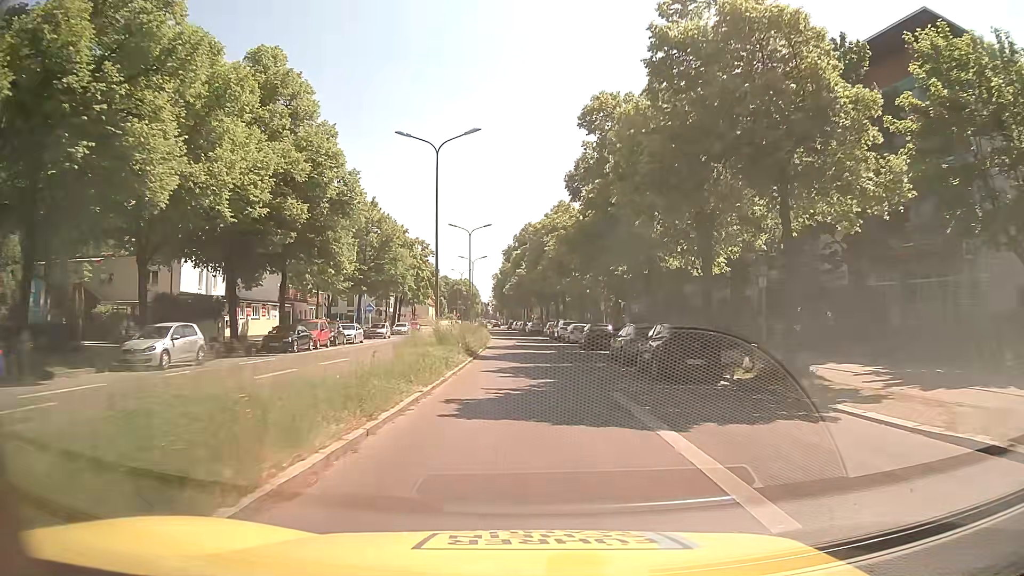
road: secondary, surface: asphalt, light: Day
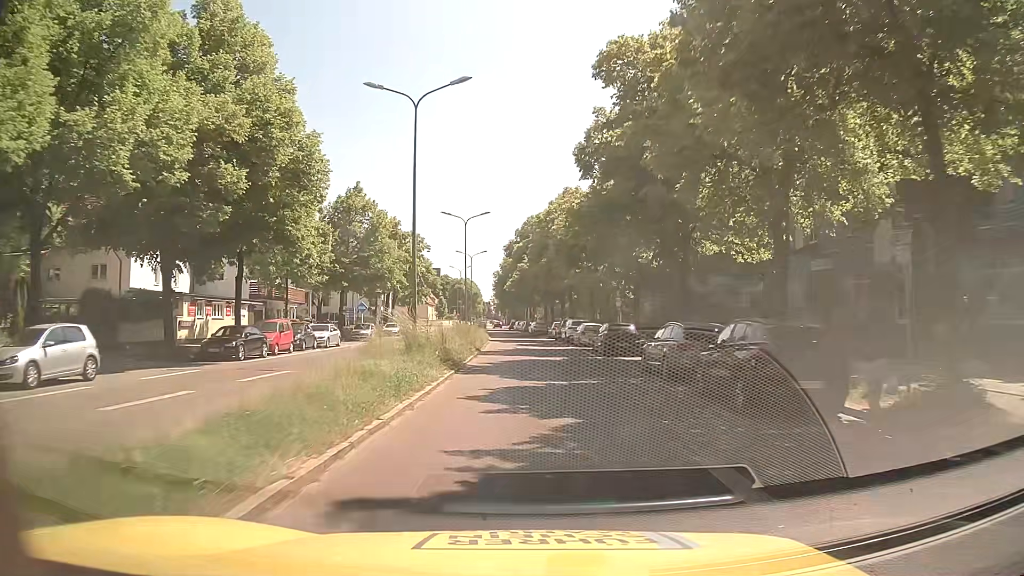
(0.0, +7.0) m; 0°
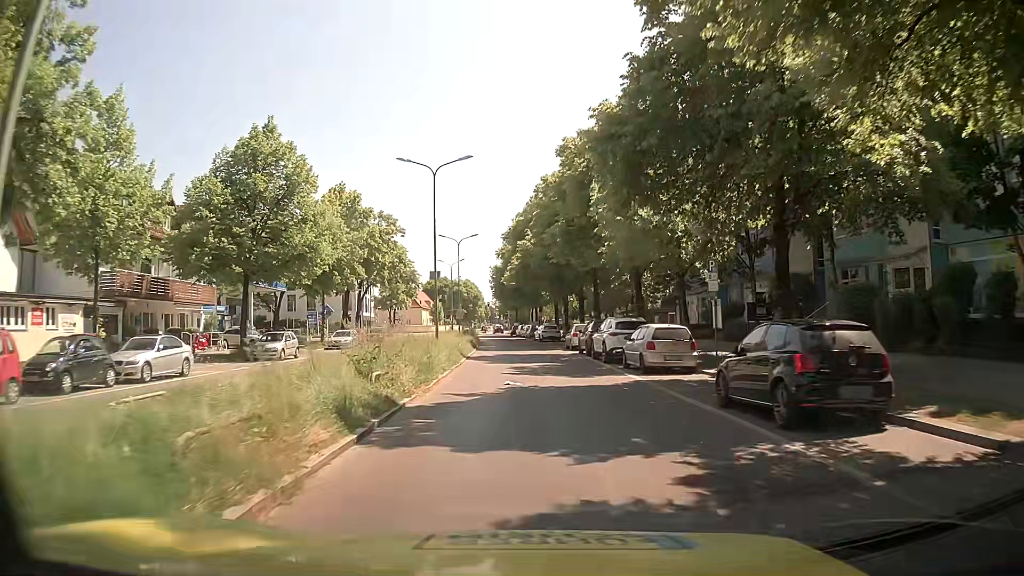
(-0.2, +20.6) m; +1°
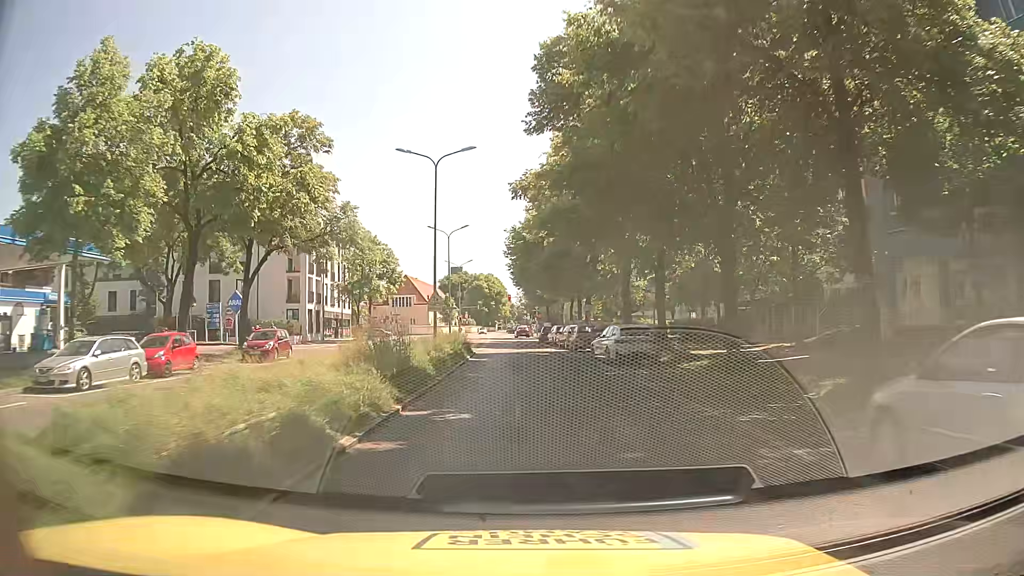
(-1.8, +34.1) m; -4°
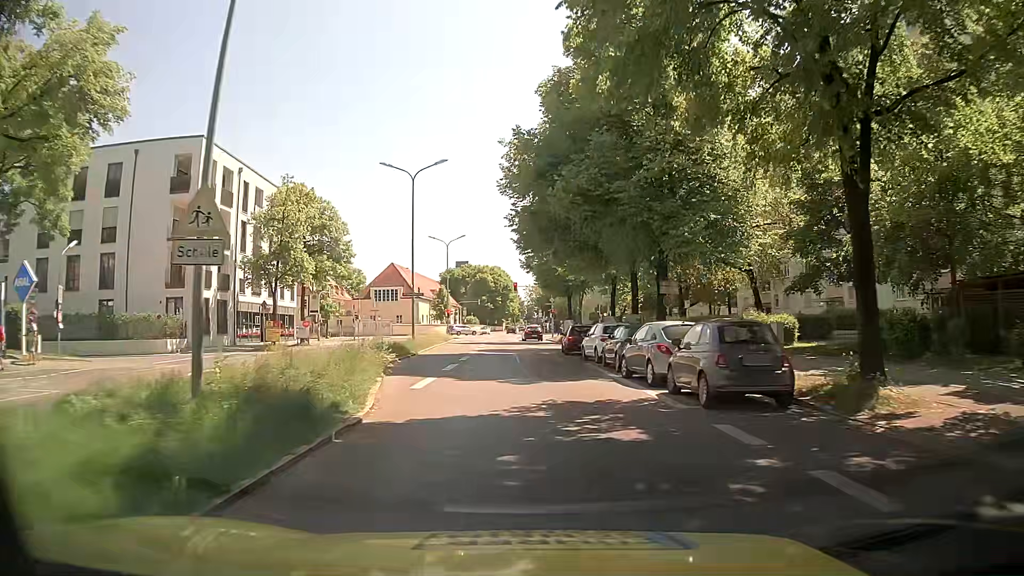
(-0.3, +25.4) m; 0°
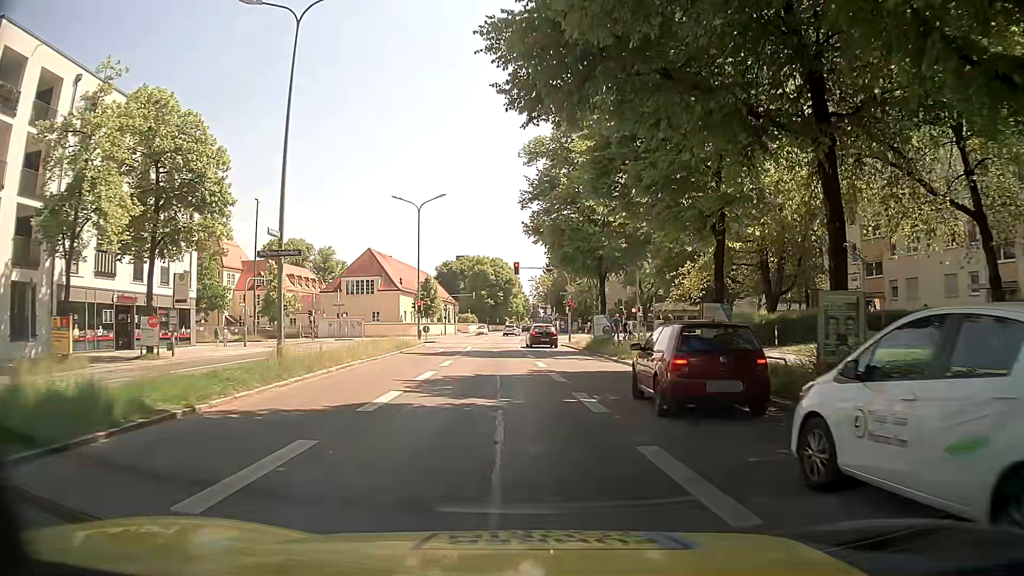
(-0.3, +21.8) m; -1°
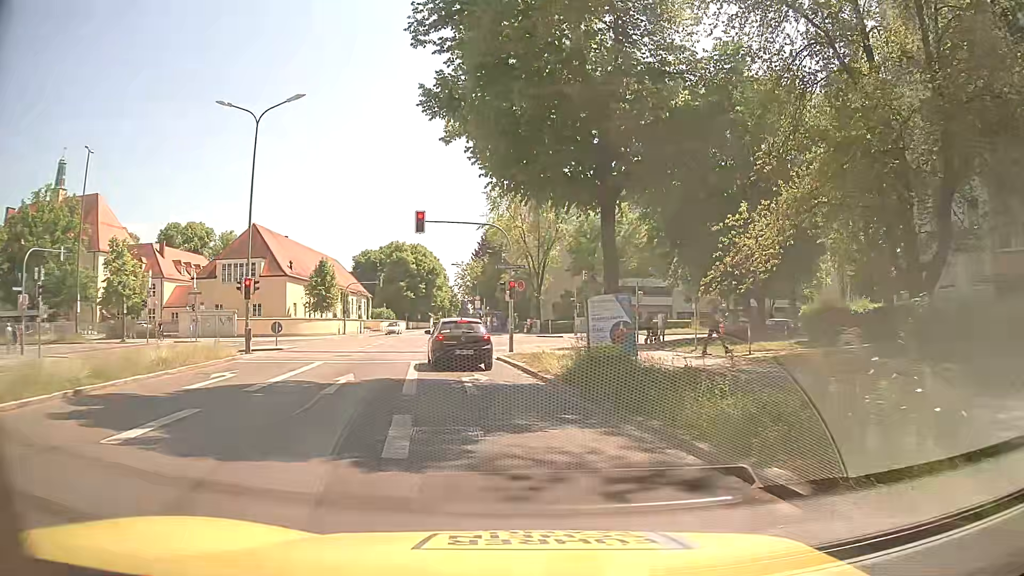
(+0.5, +21.4) m; +6°
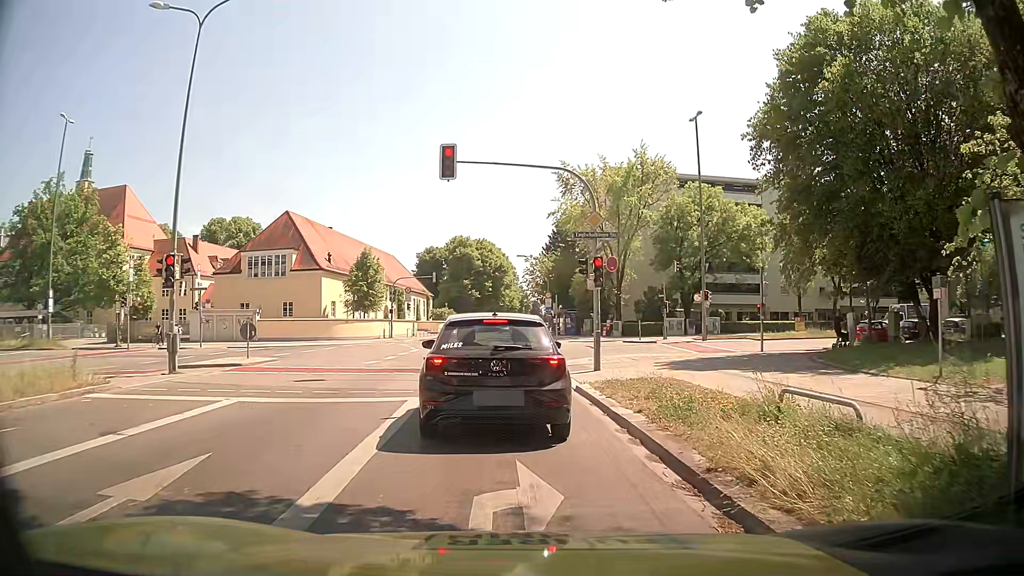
(-0.6, +10.8) m; -8°
